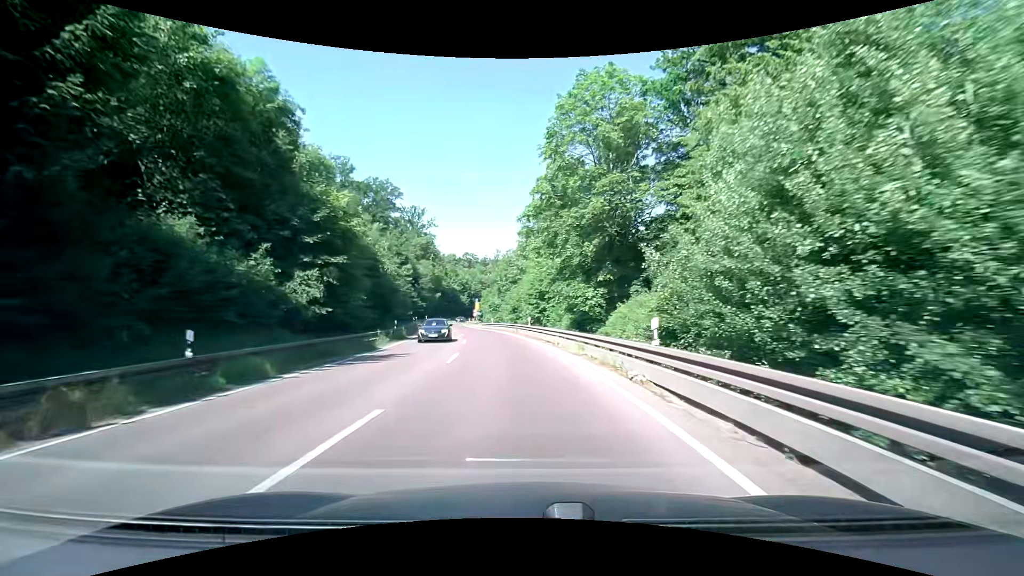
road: secondary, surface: asphalt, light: Day
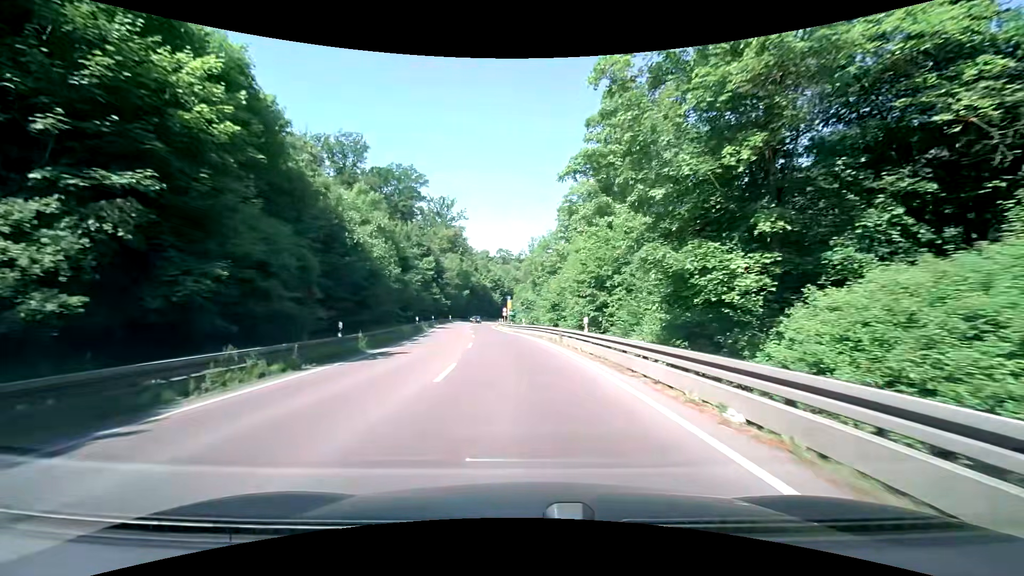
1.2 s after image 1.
(-0.5, +16.7) m; -4°
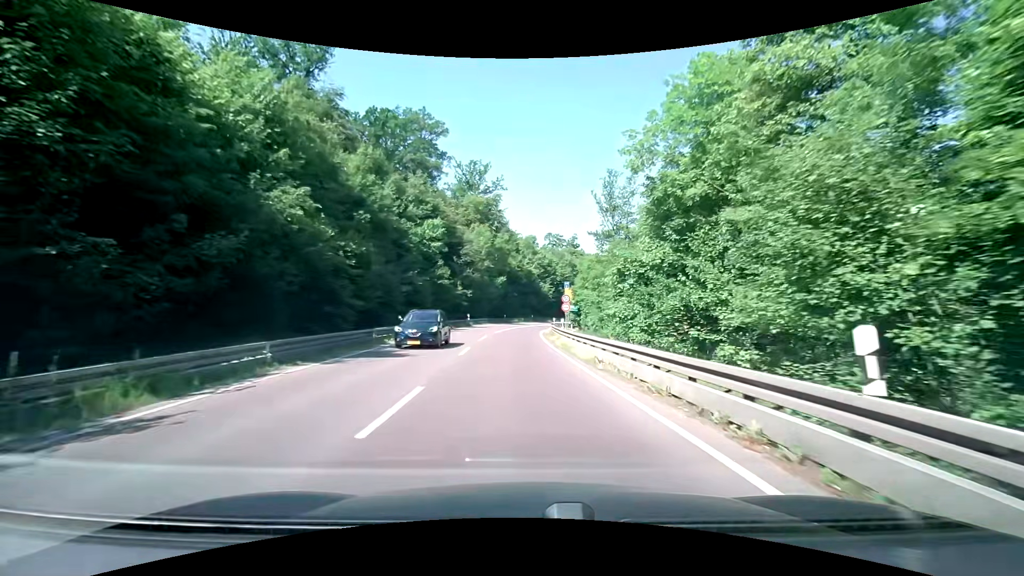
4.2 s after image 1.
(-2.3, +41.0) m; -5°
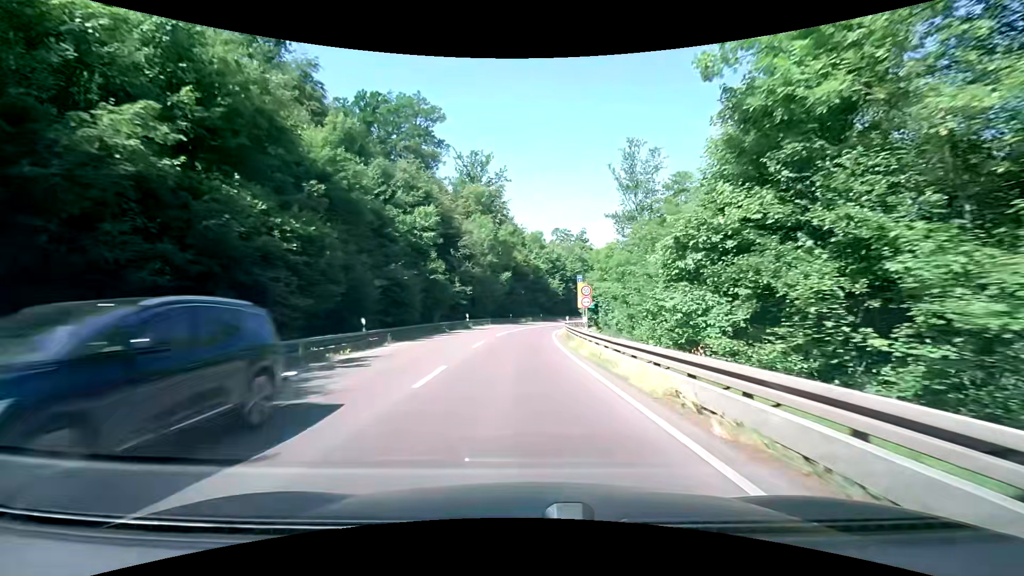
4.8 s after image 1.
(-0.1, +8.1) m; -2°
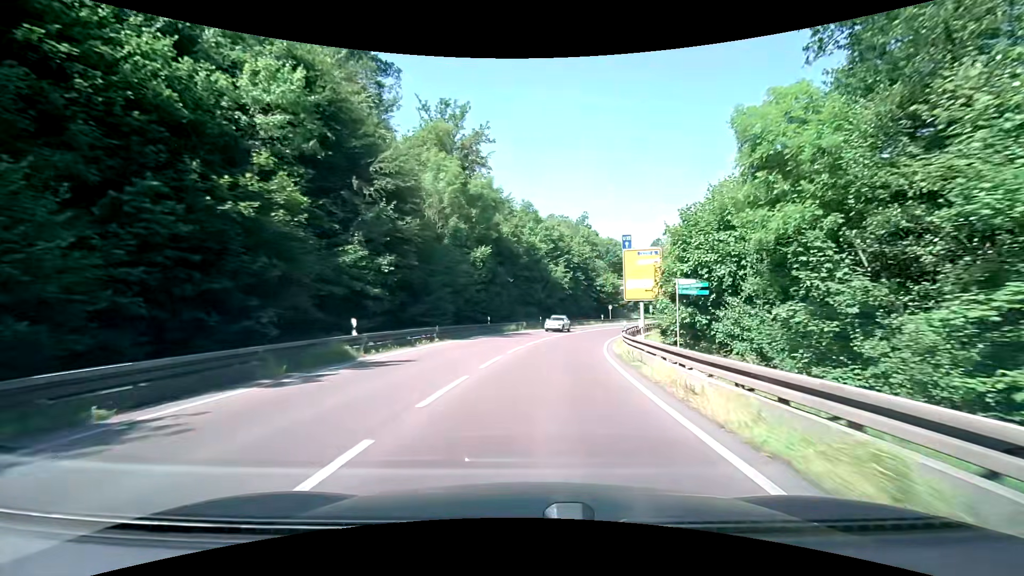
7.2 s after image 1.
(-0.4, +31.6) m; +1°
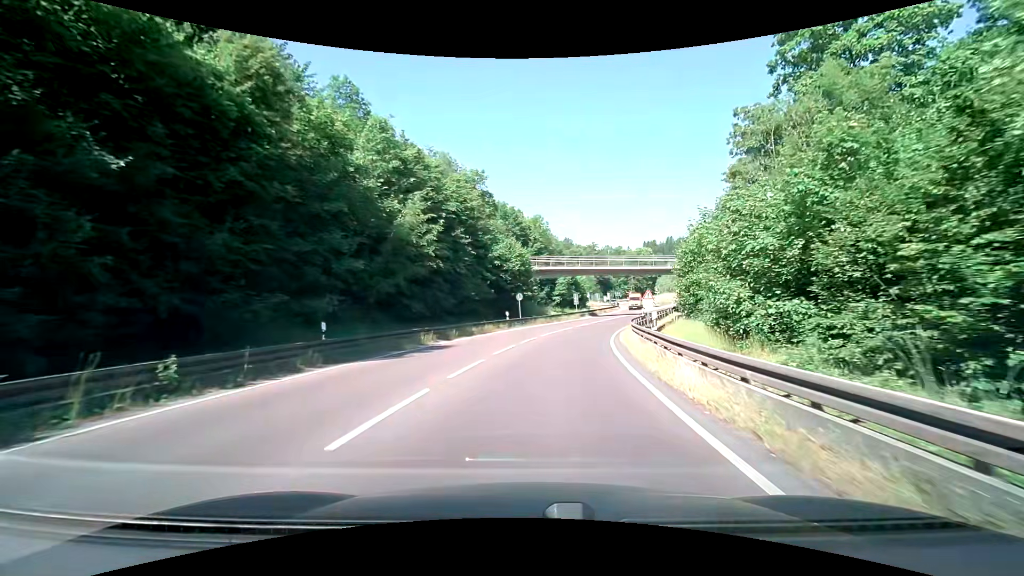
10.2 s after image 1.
(+3.8, +37.4) m; +12°
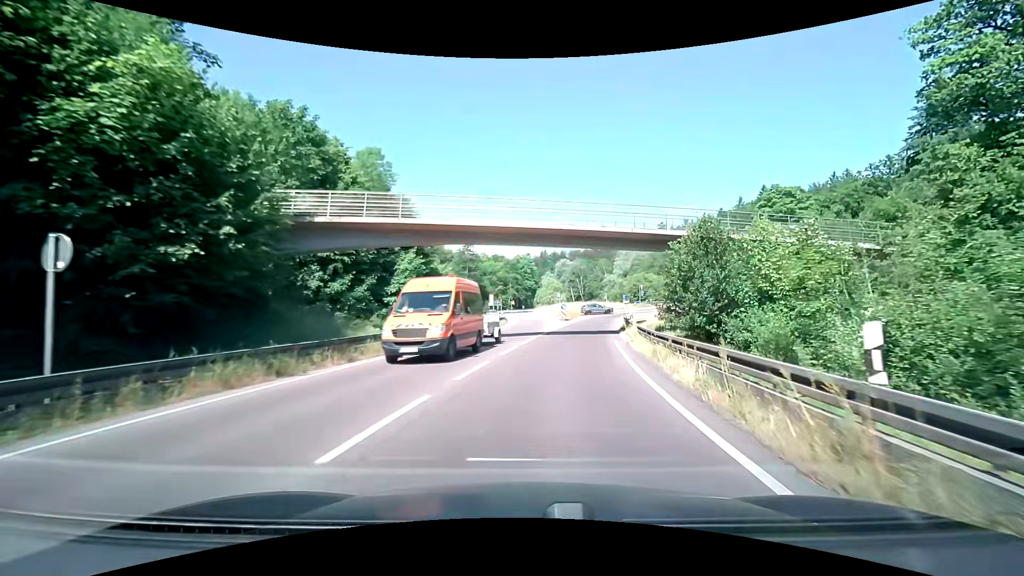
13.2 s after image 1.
(+4.1, +34.9) m; +14°
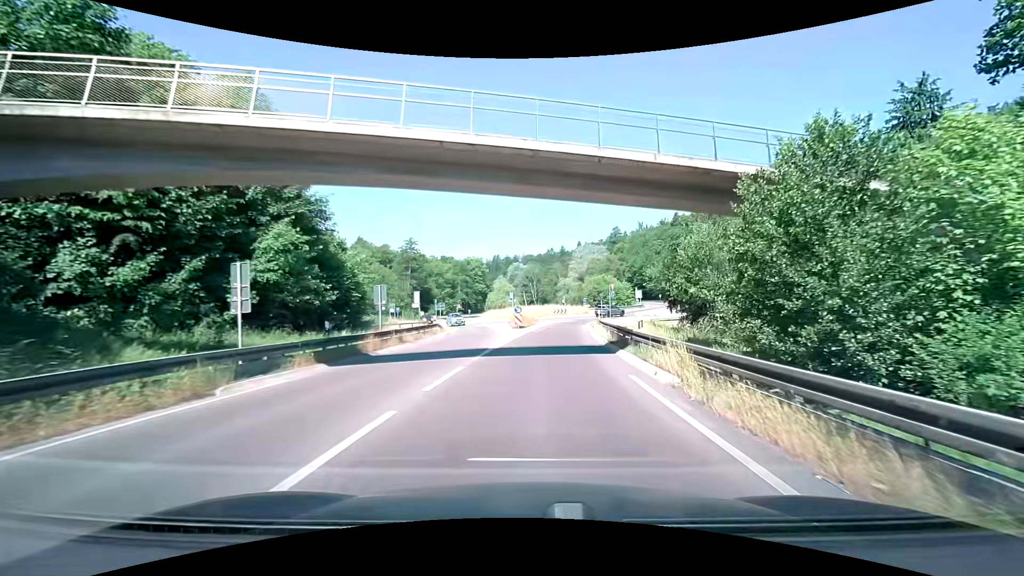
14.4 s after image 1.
(+0.6, +12.8) m; +6°
